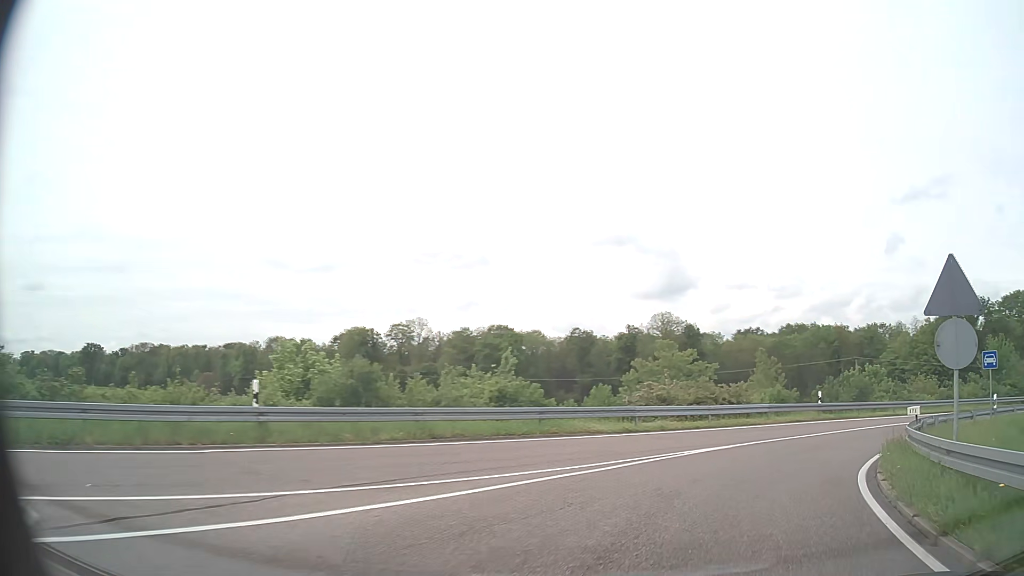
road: trunk_link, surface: asphalt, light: Day
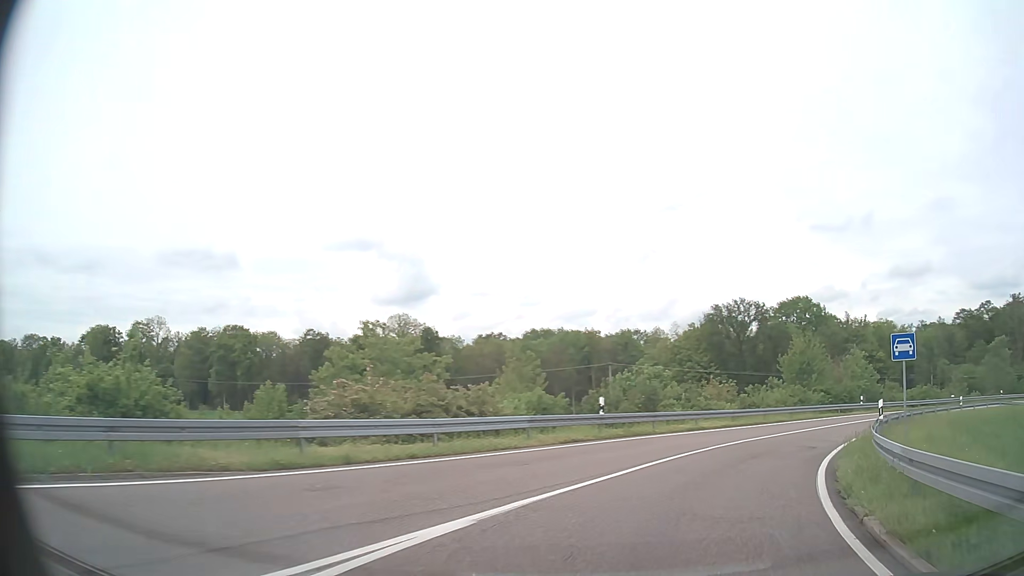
(+1.9, +9.4) m; +22°
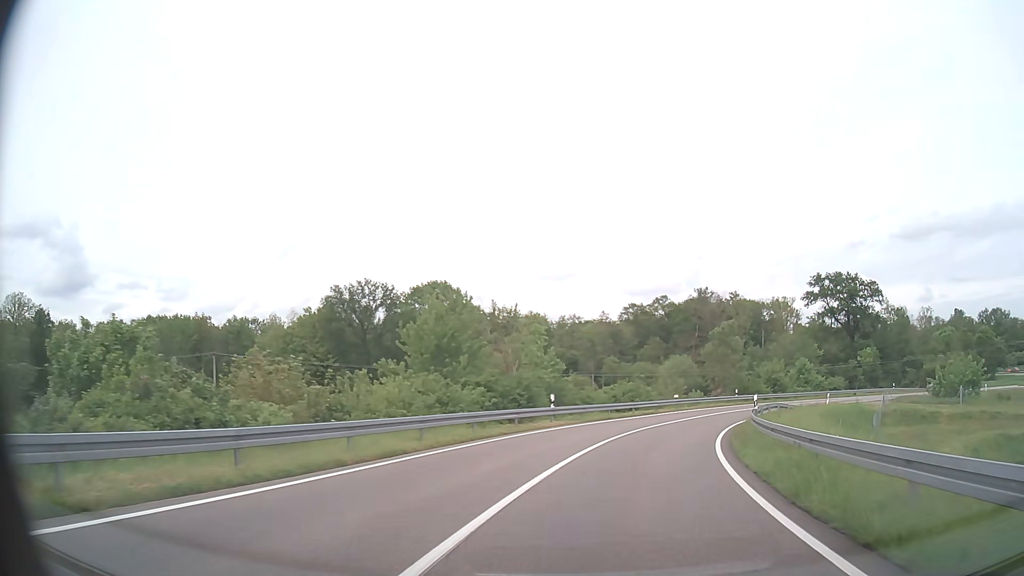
(+7.0, +21.4) m; +31°
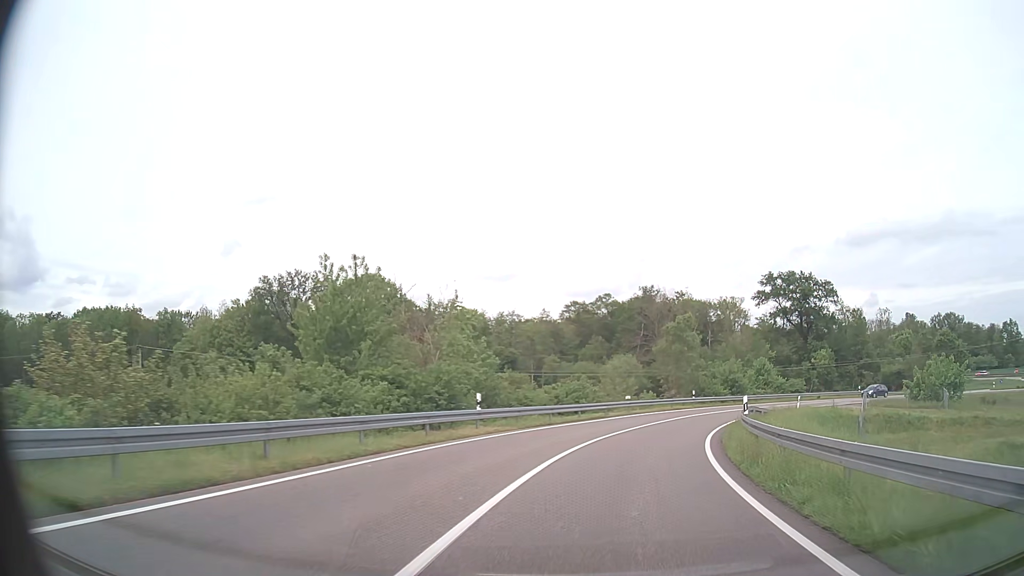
(+0.3, +6.5) m; +5°
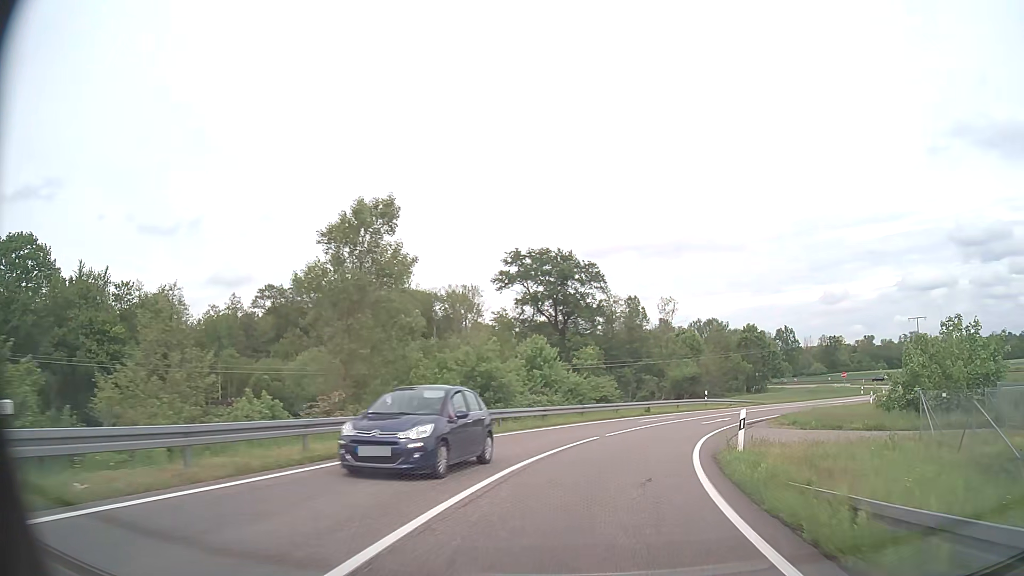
(+7.4, +34.6) m; +23°
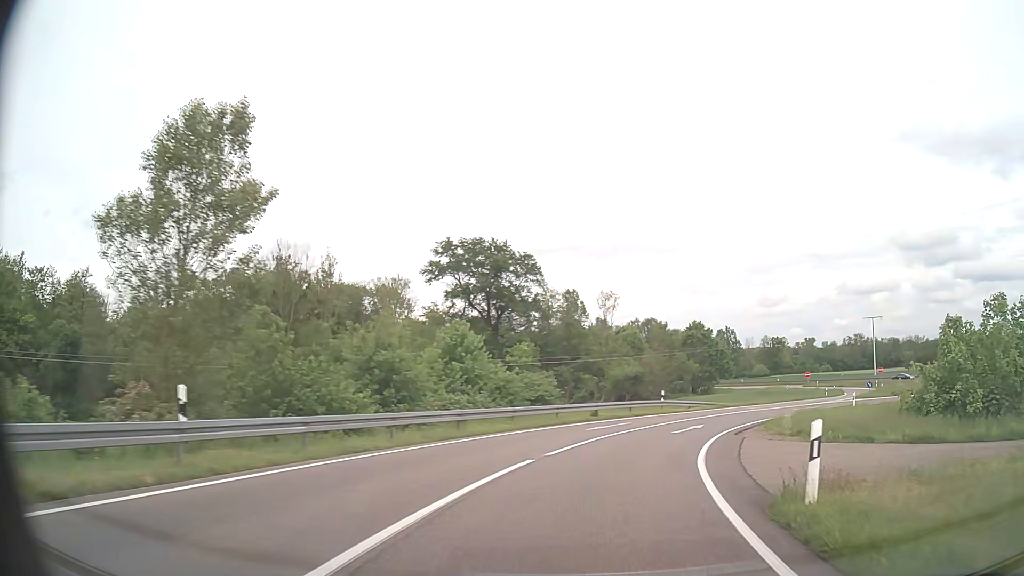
(+0.3, +7.6) m; +6°
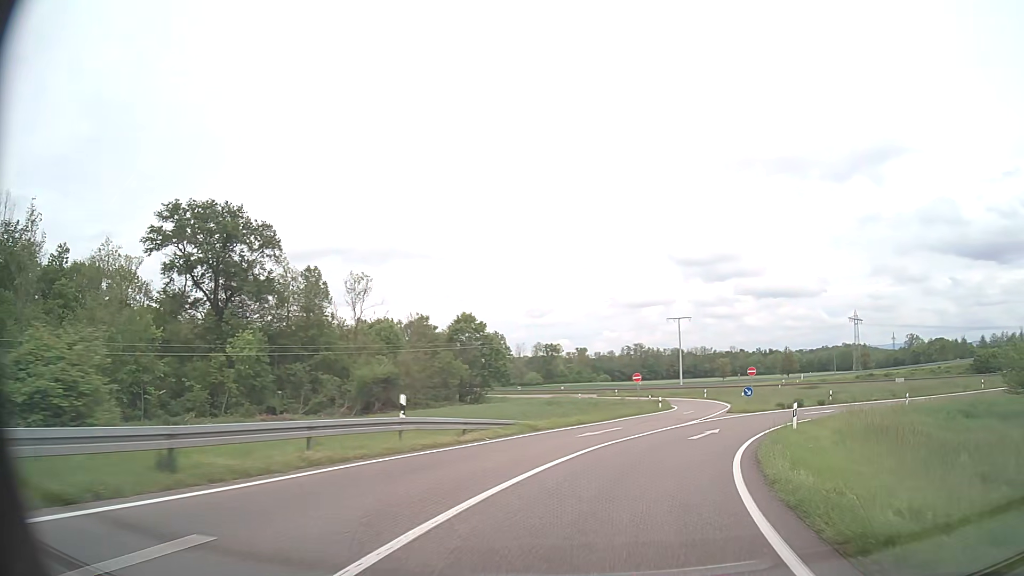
(+3.7, +22.2) m; +20°
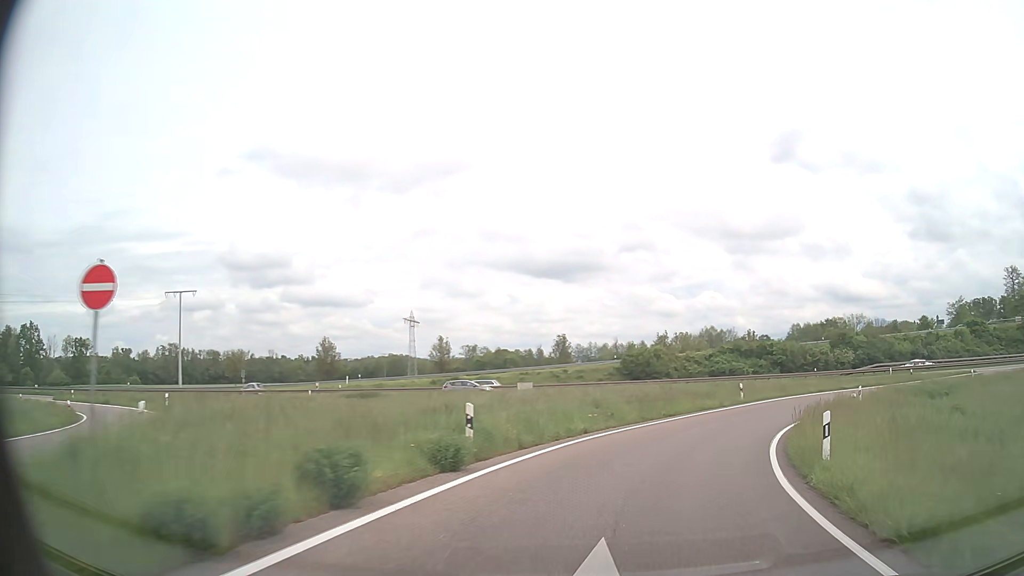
(+12.5, +35.4) m; +39°
(+1, +10) (+4, +20) (+8, +28) (+14, +36) (+22, +43) (+31, +48) (+40, +52) (+49, +55) (+59, +56) (+69, +57) m
